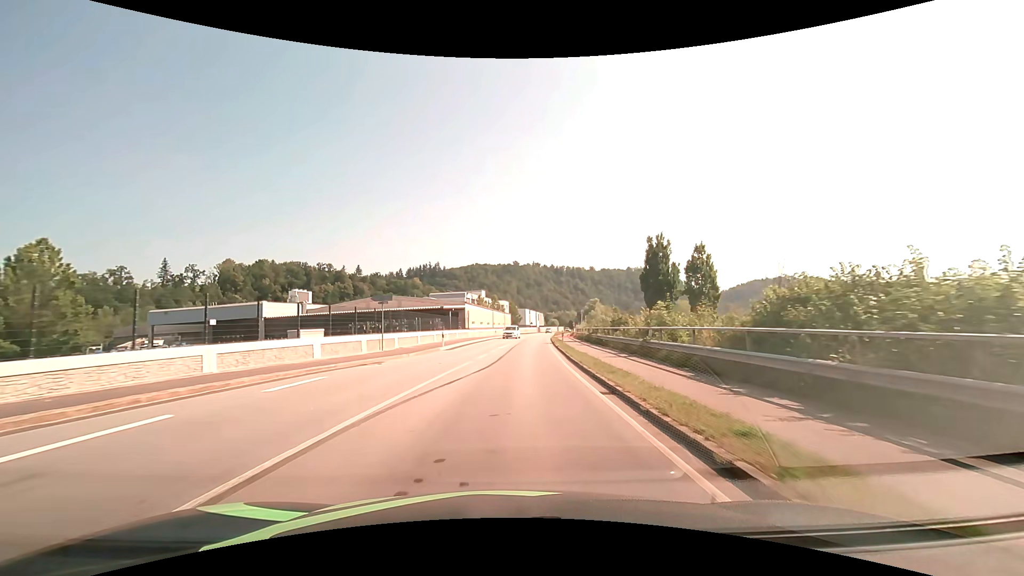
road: primary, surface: asphalt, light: Day
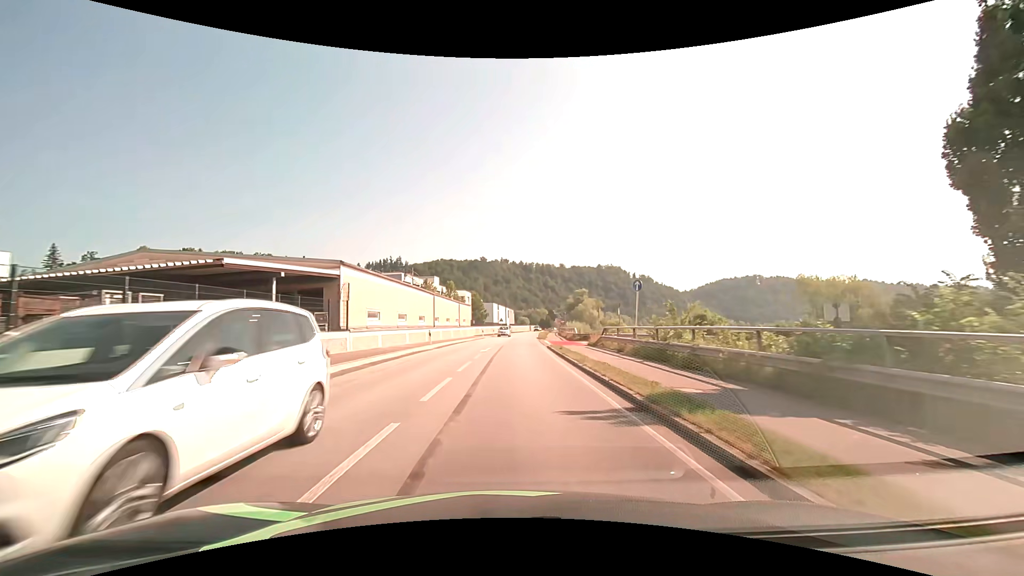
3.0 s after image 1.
(+1.2, +37.3) m; +4°
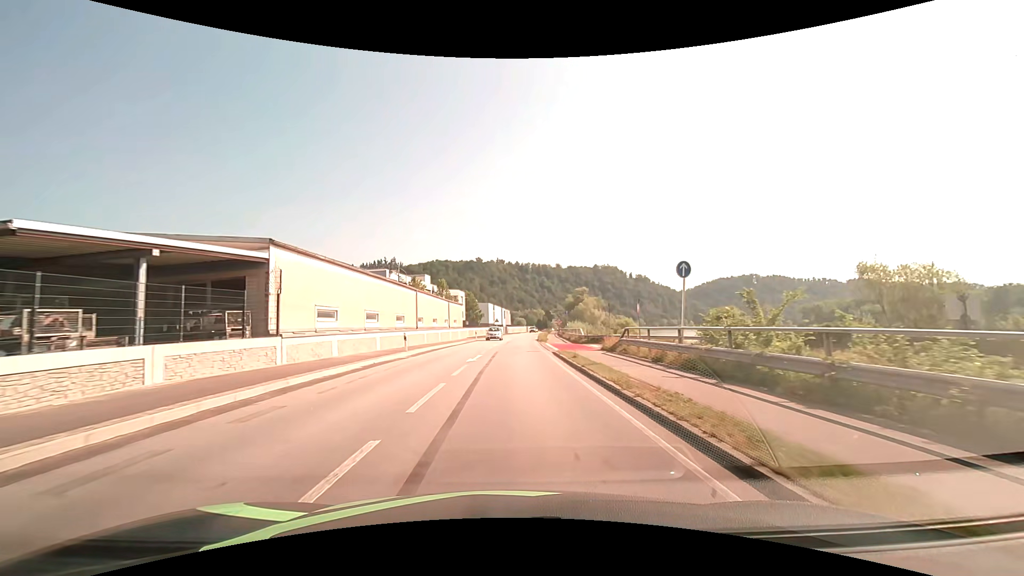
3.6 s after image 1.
(0.0, +6.8) m; 0°
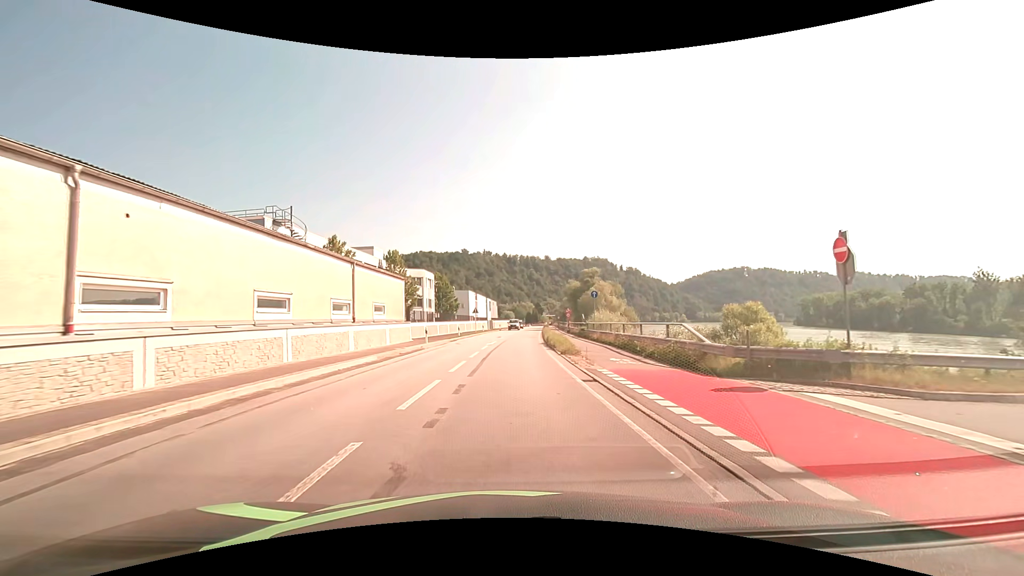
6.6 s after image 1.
(+0.3, +30.1) m; +1°
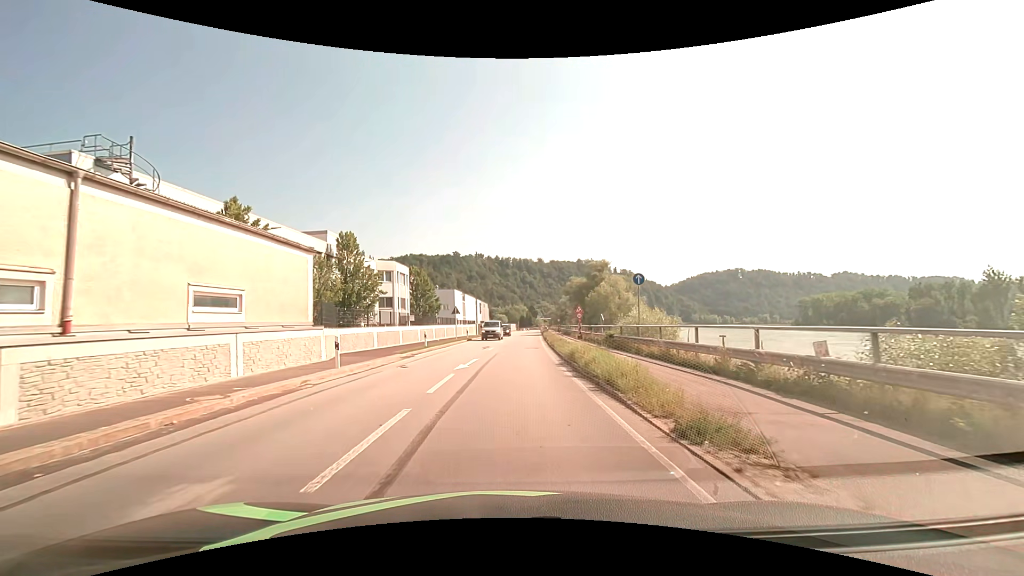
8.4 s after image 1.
(+0.2, +15.3) m; +1°
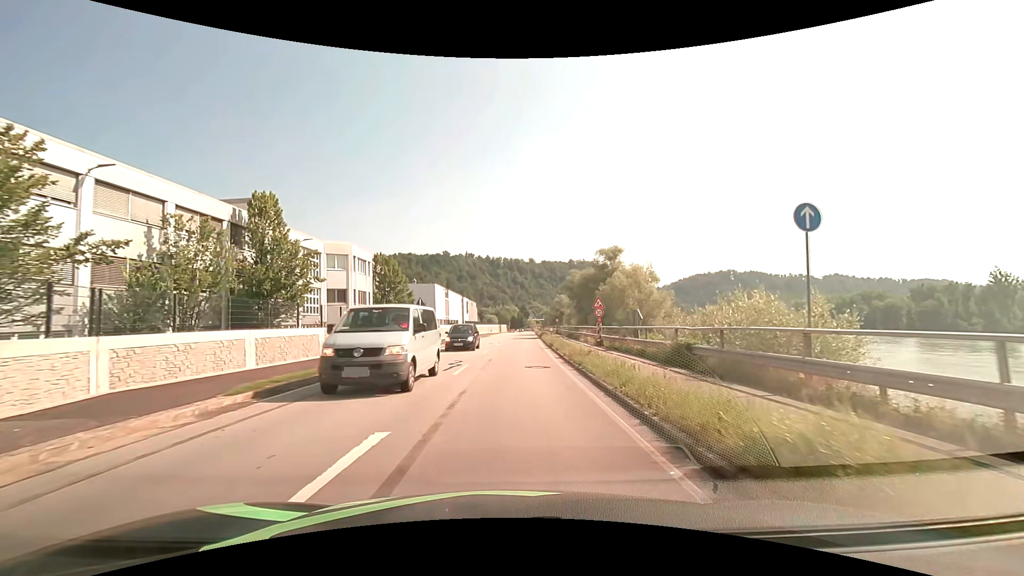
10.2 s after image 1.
(+0.2, +14.3) m; +1°
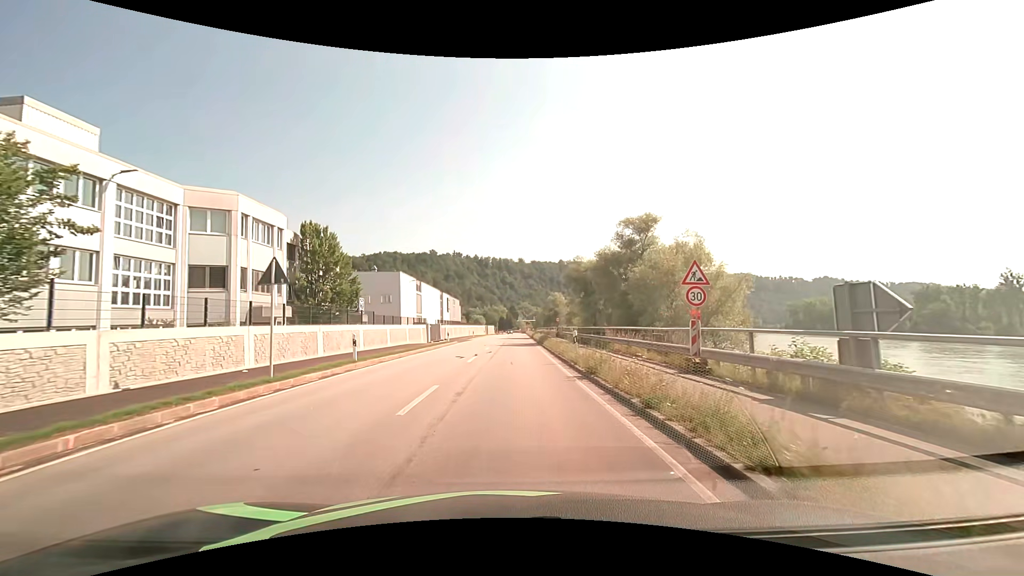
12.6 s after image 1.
(+0.3, +18.5) m; +1°
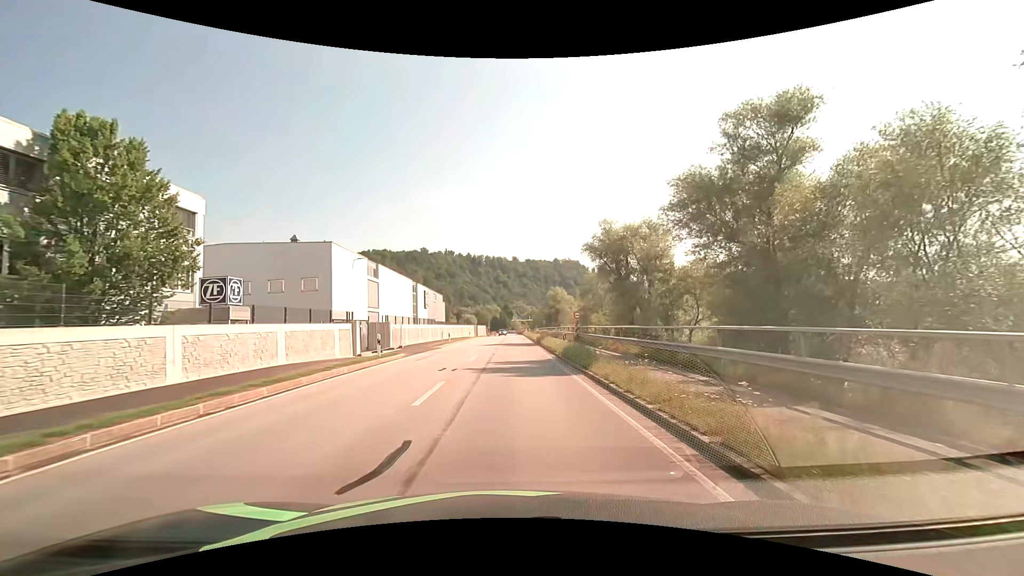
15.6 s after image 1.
(+0.2, +22.6) m; +1°
(0, +10) (0, +20) (0, +30) (0, +40) (0, +50) (0, +60) (+1, +70) (+1, +80) (+1, +90) (+1, +100) m
